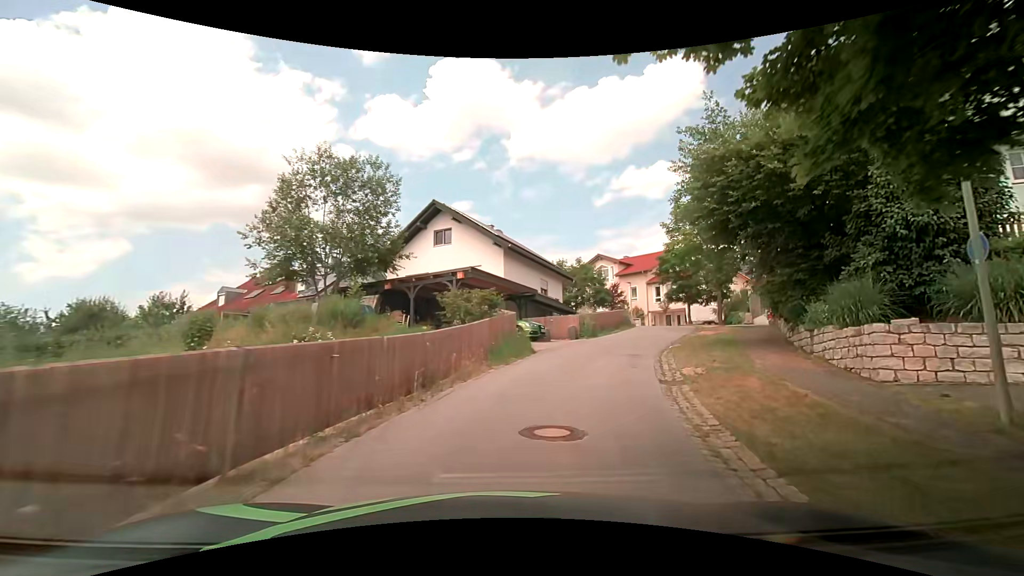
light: Day
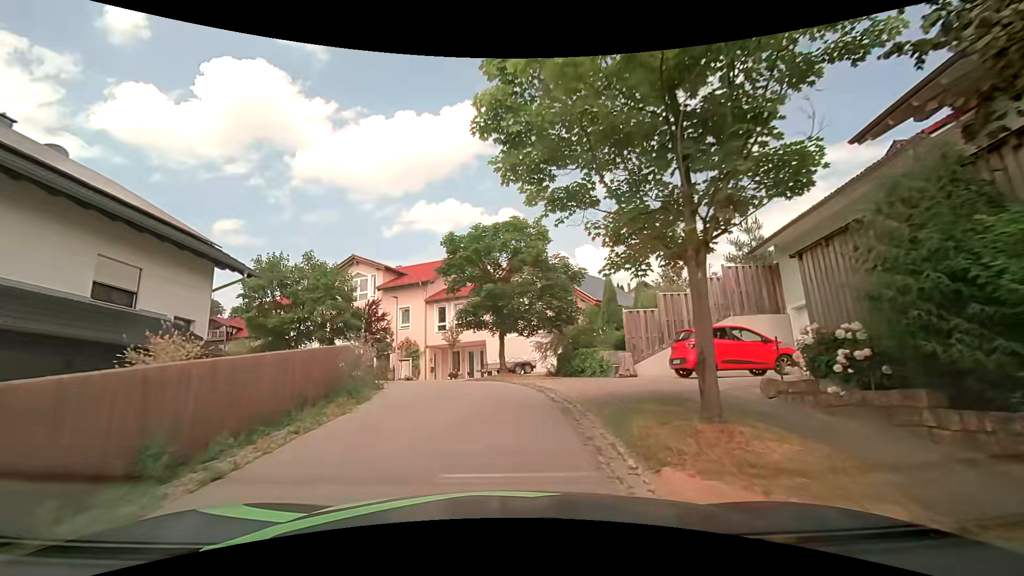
(+5.8, +21.5) m; +25°
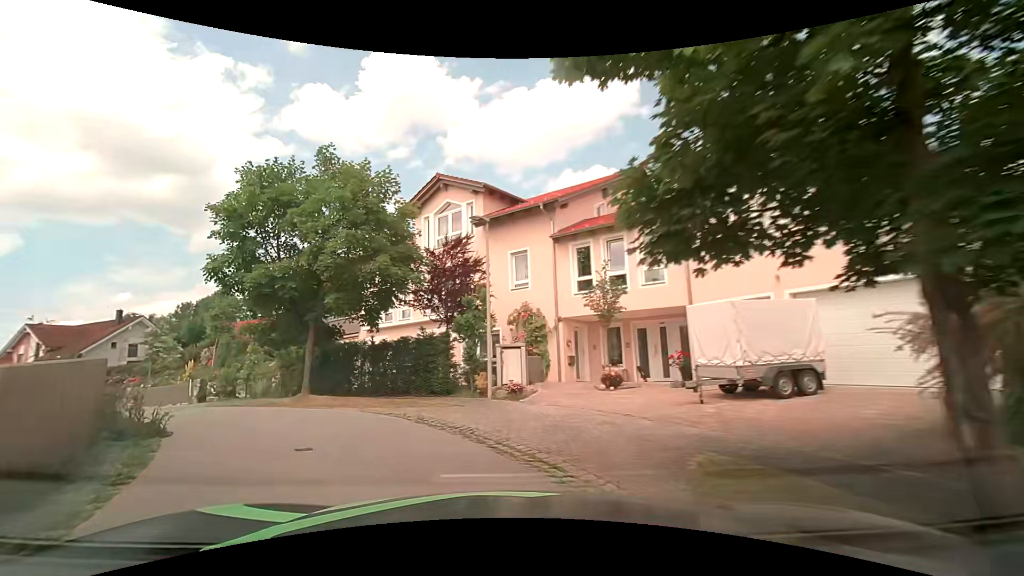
(-1.2, +16.5) m; -16°
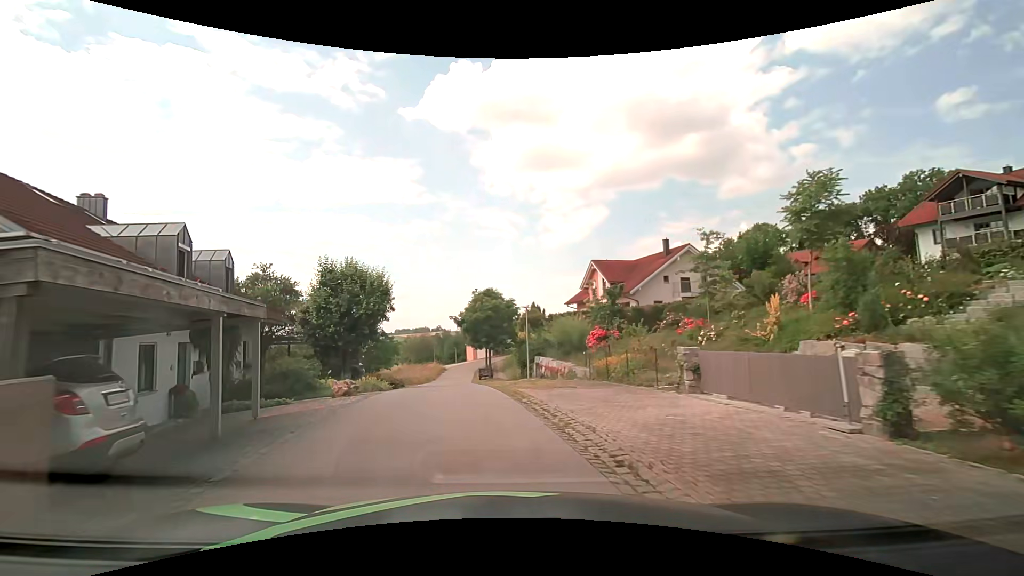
(-10.2, +16.4) m; -59°
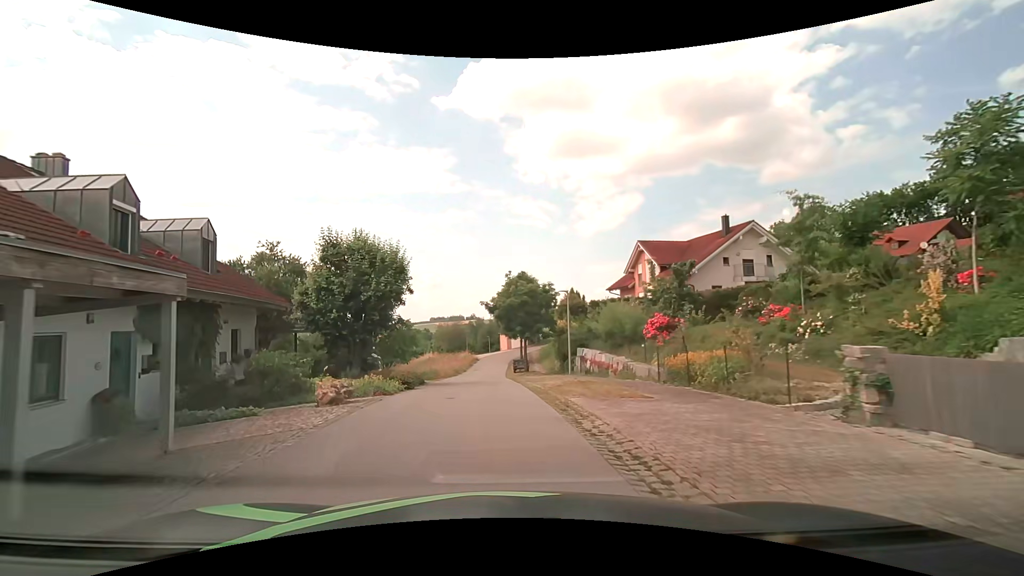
(-0.1, +4.6) m; -3°
